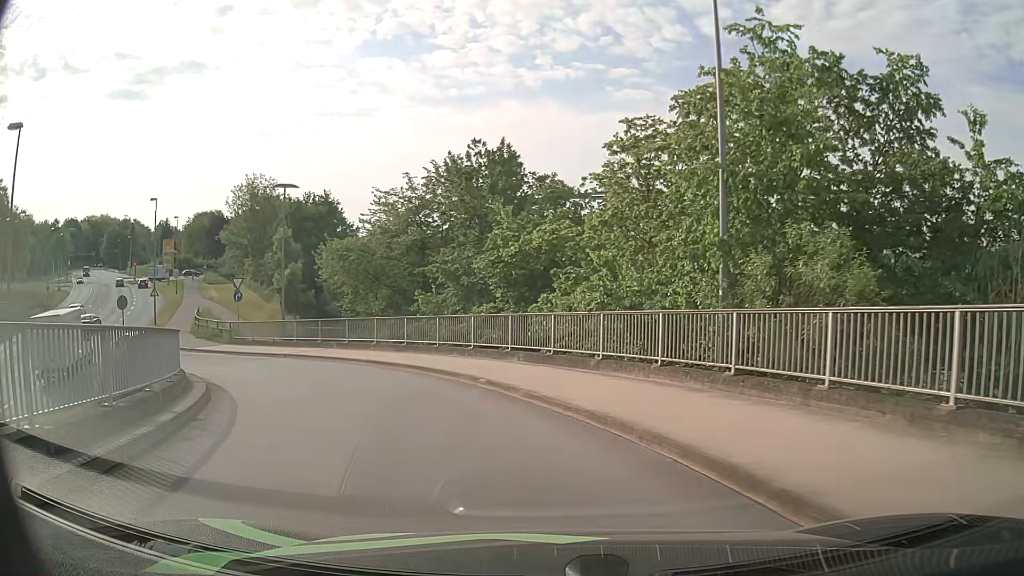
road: primary_link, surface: asphalt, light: Day
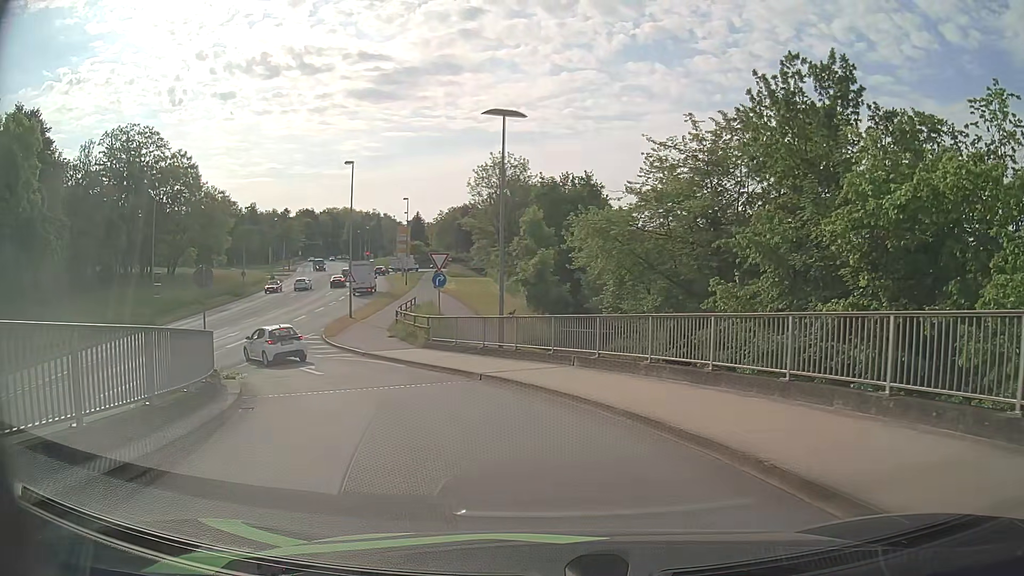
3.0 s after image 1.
(-2.4, +12.2) m; -22°
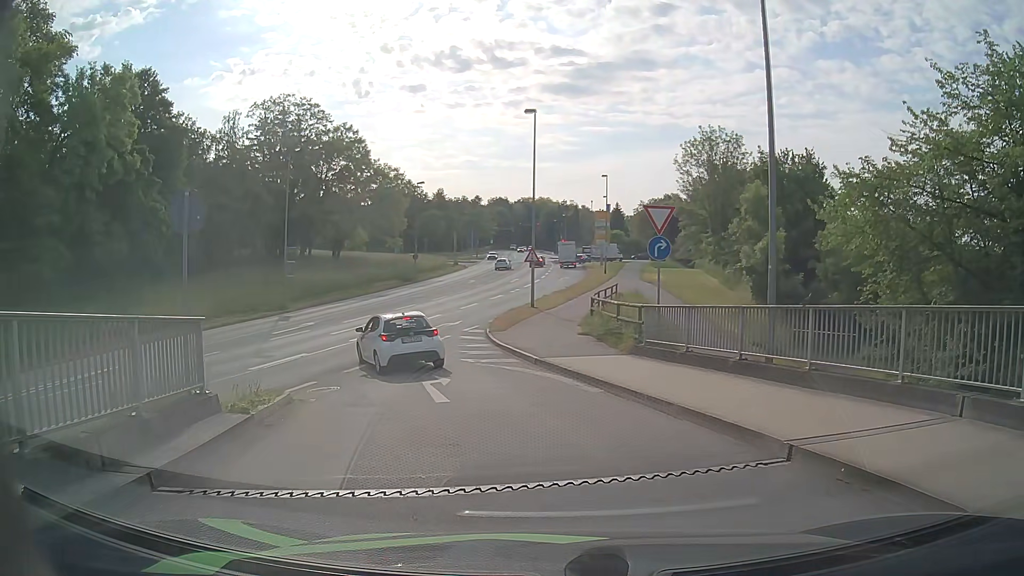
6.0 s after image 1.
(-1.5, +9.4) m; -17°
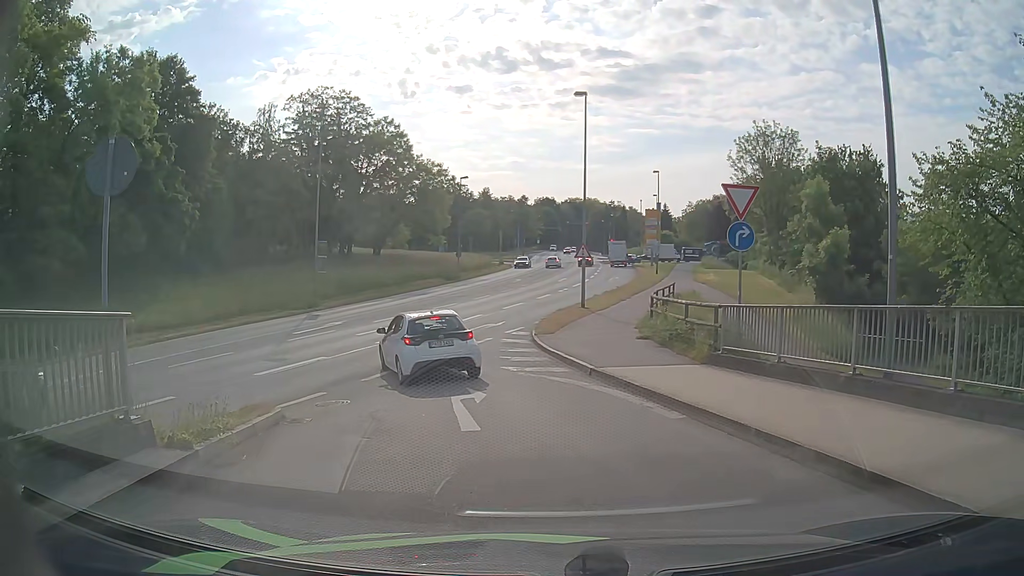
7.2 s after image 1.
(-0.1, +2.9) m; -3°
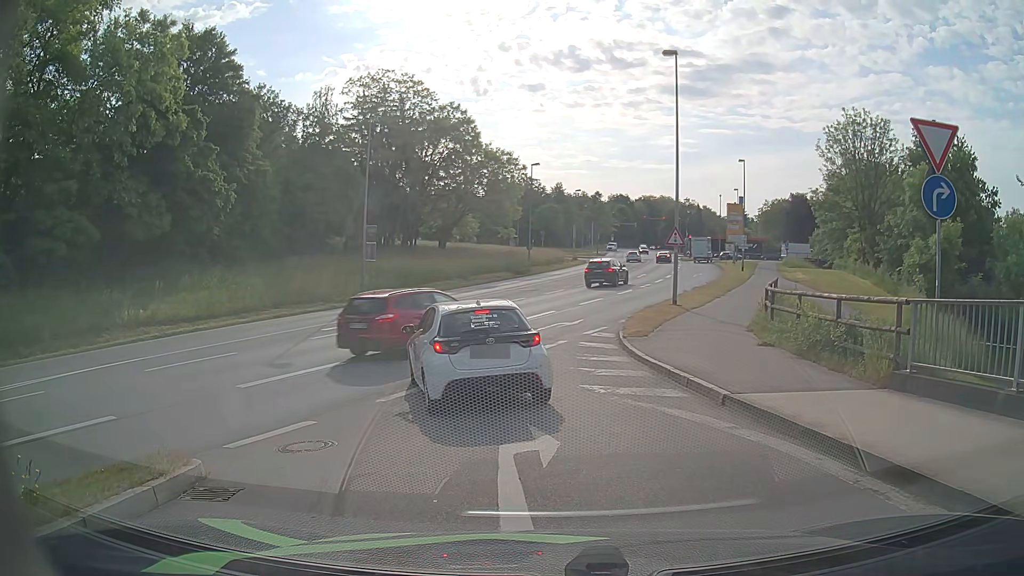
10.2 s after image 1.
(-0.4, +4.9) m; -7°
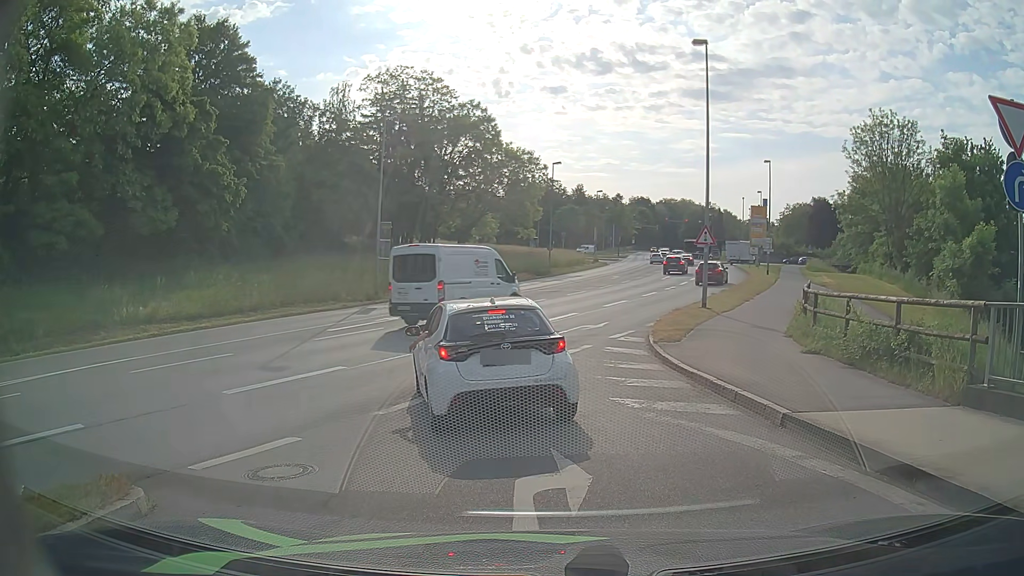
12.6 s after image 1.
(0.0, +1.4) m; 0°
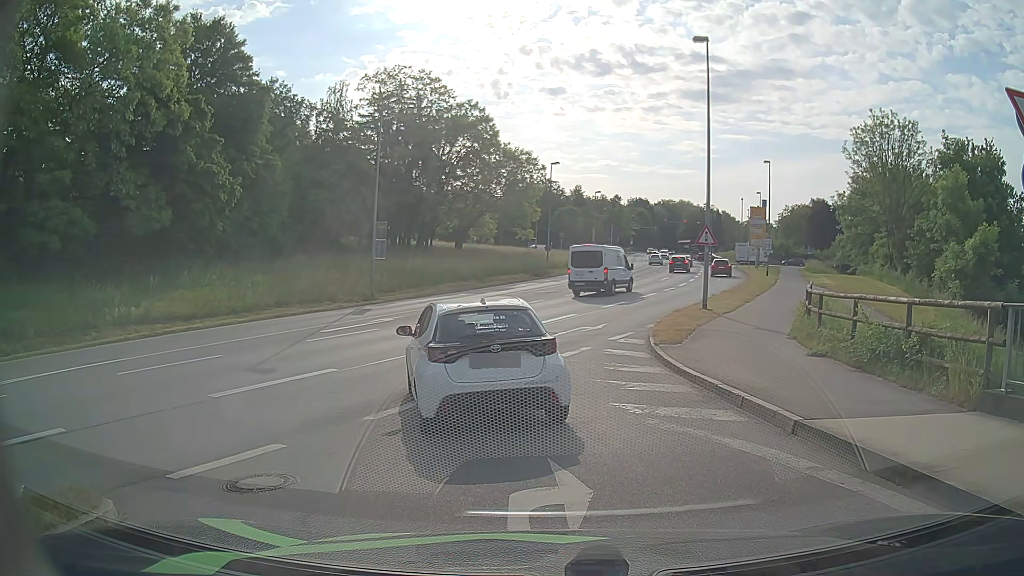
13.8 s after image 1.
(0.0, +0.4) m; 0°
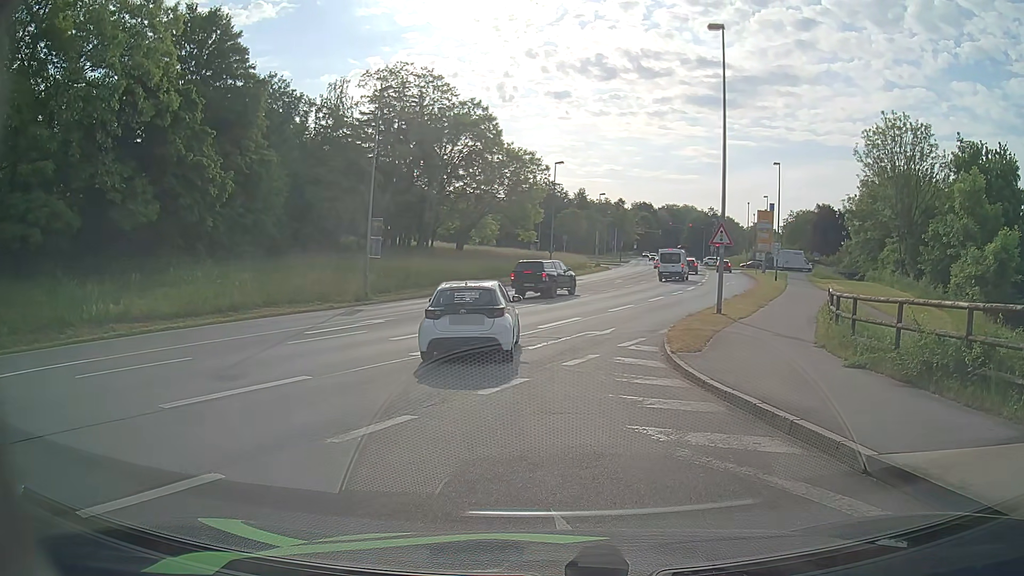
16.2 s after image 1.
(0.0, +1.7) m; 0°
